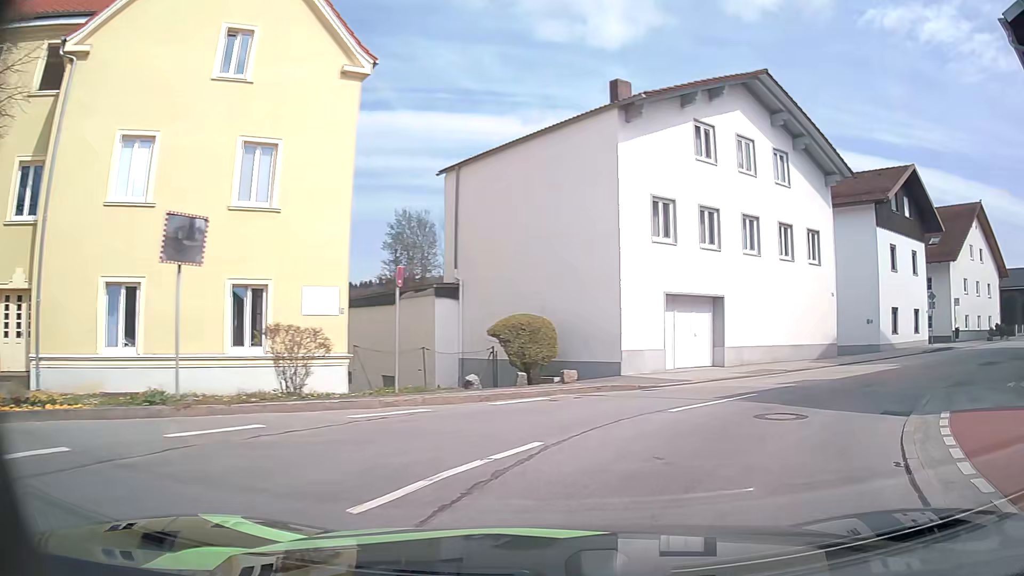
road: unclassified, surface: asphalt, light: Day
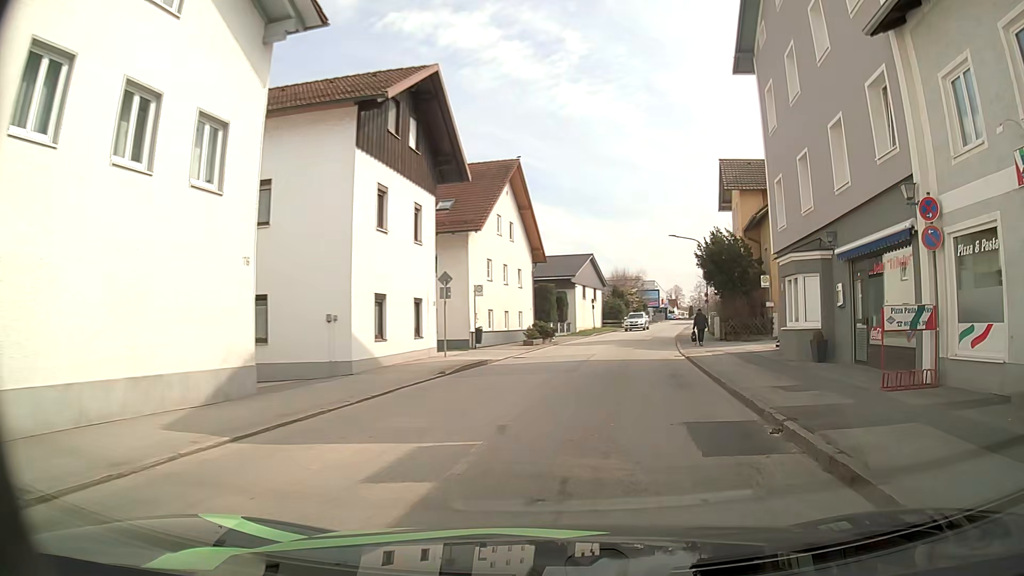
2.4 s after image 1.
(+6.1, +14.5) m; +43°
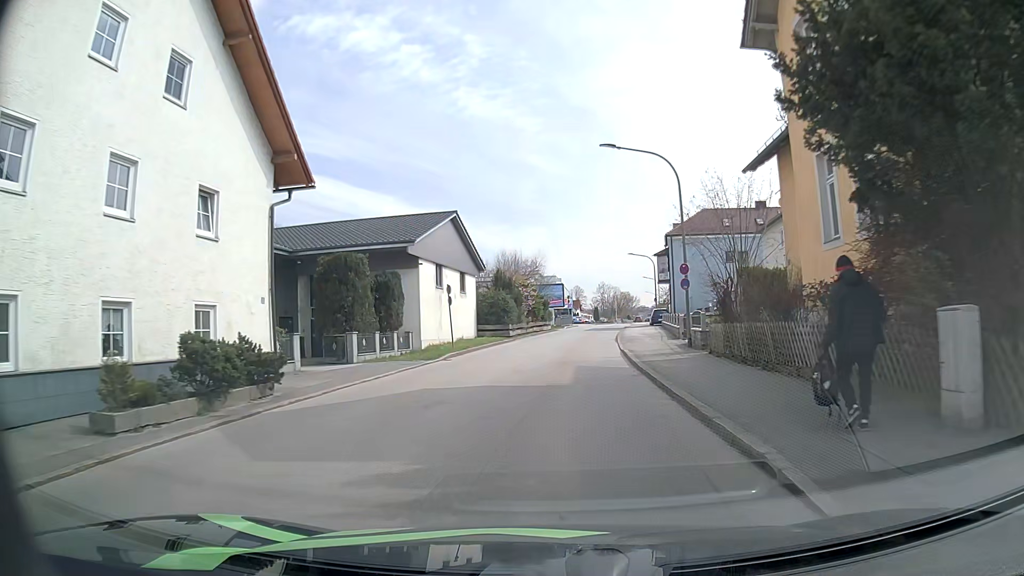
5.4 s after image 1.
(+3.7, +27.6) m; +10°
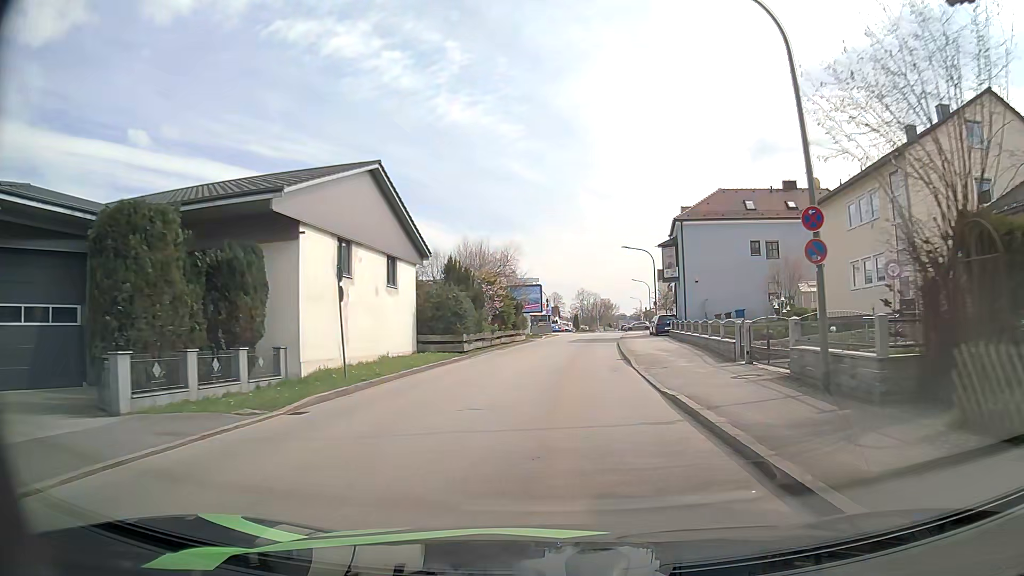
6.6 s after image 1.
(+0.2, +13.6) m; +1°
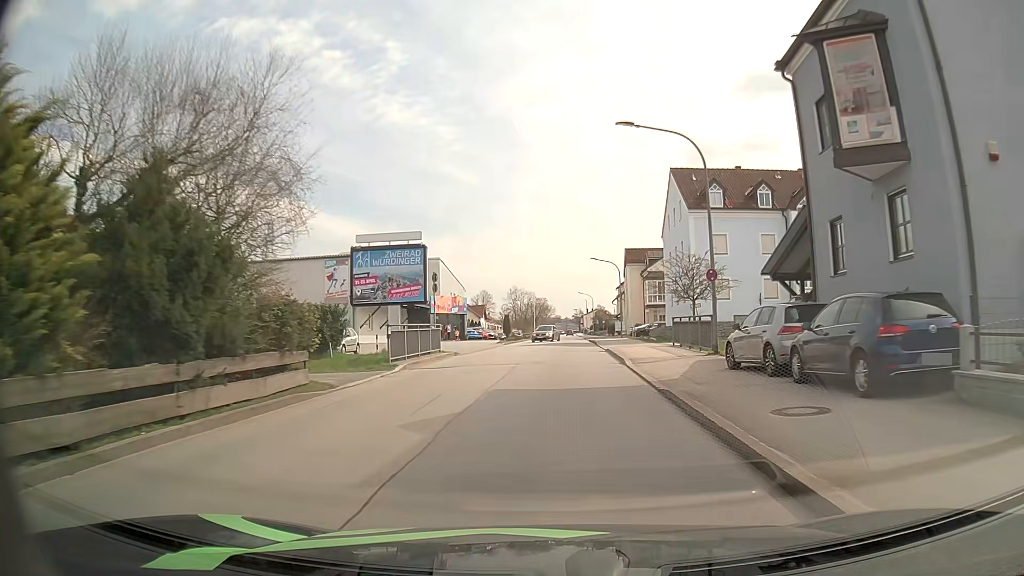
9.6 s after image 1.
(+2.0, +36.8) m; +6°
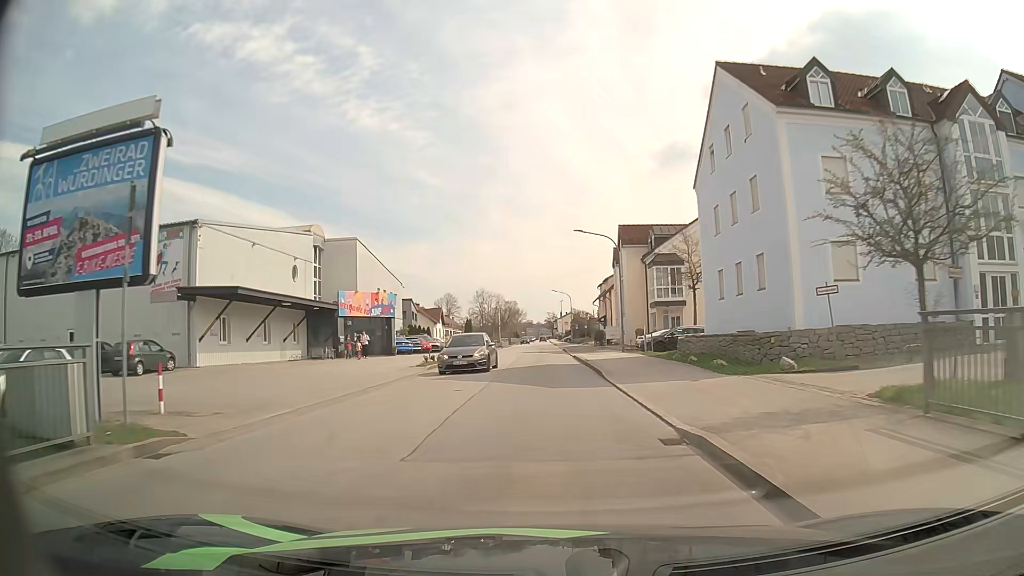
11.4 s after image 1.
(+0.6, +21.9) m; +3°
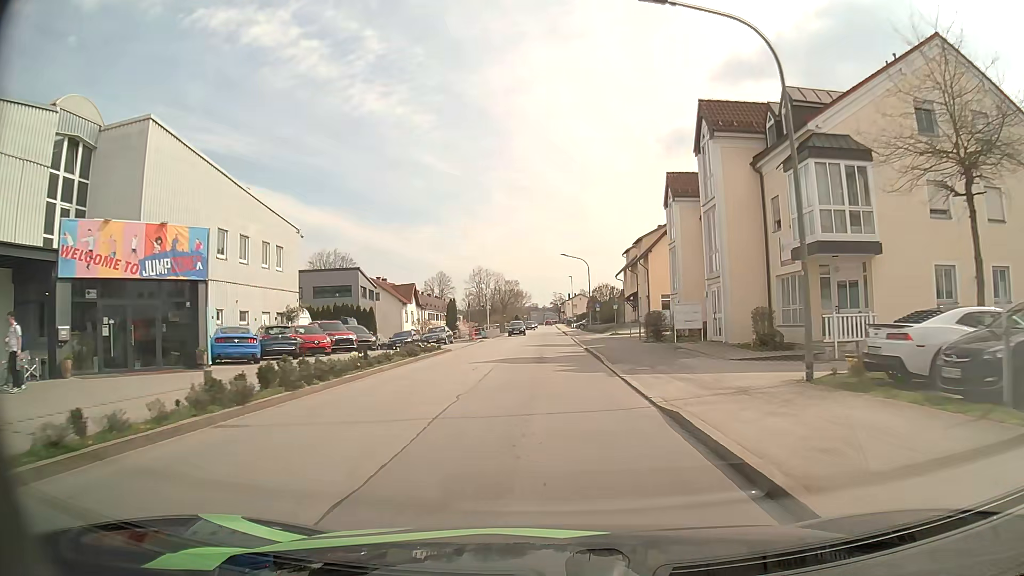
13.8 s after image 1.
(-0.3, +29.2) m; -1°
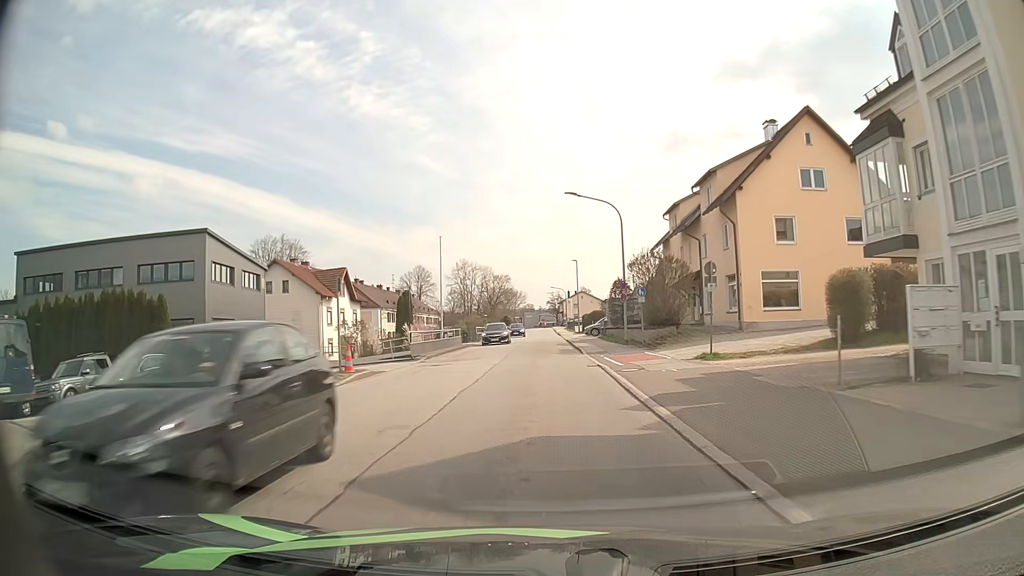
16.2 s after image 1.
(0.0, +30.6) m; +1°
(0, +10) (0, +20) (0, +30) (-1, +40) (-1, +50) (-1, +60) (-1, +70) (-1, +80) (-1, +90) (-2, +100) m
